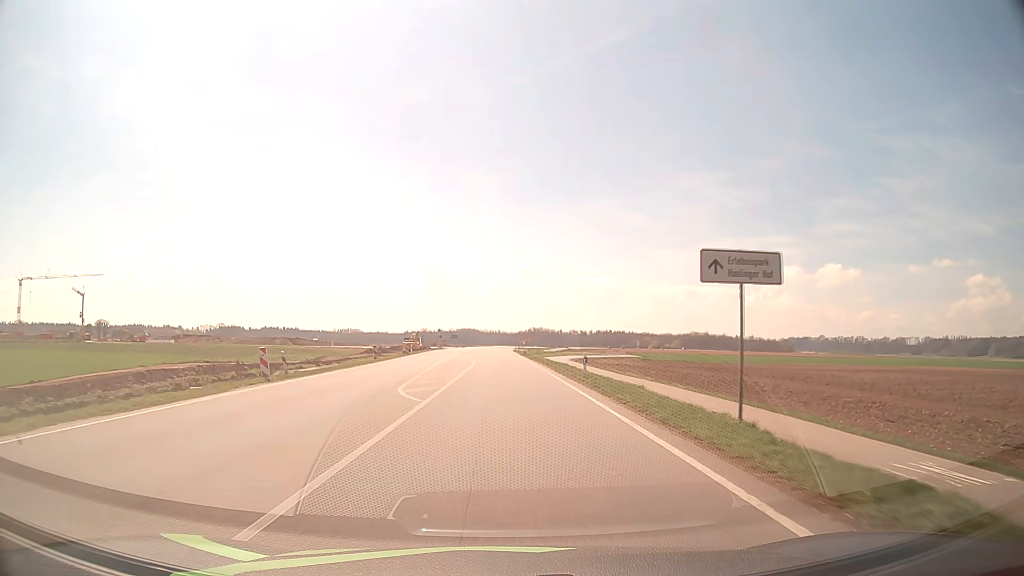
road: primary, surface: asphalt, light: Day
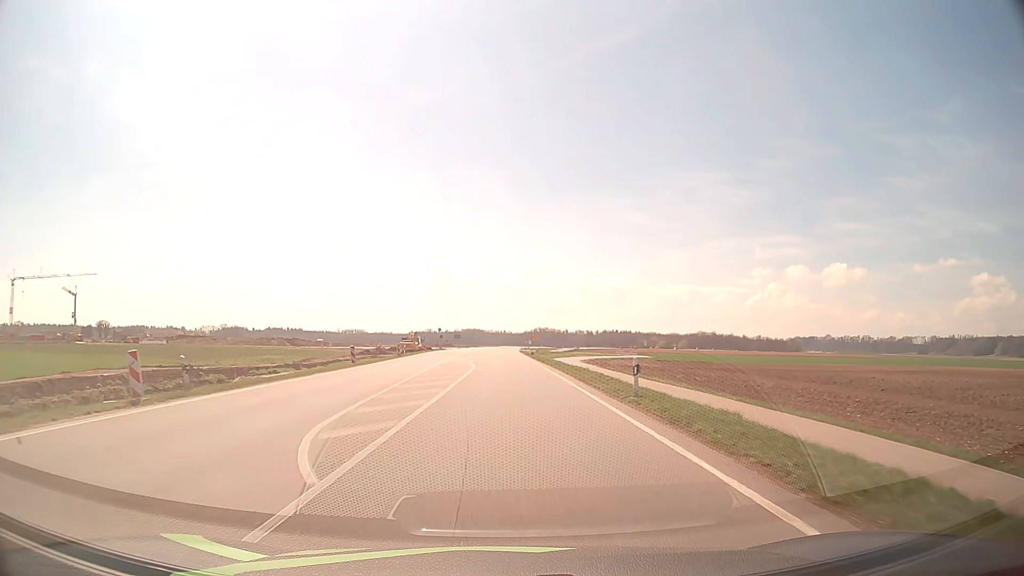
(0.0, +9.1) m; 0°
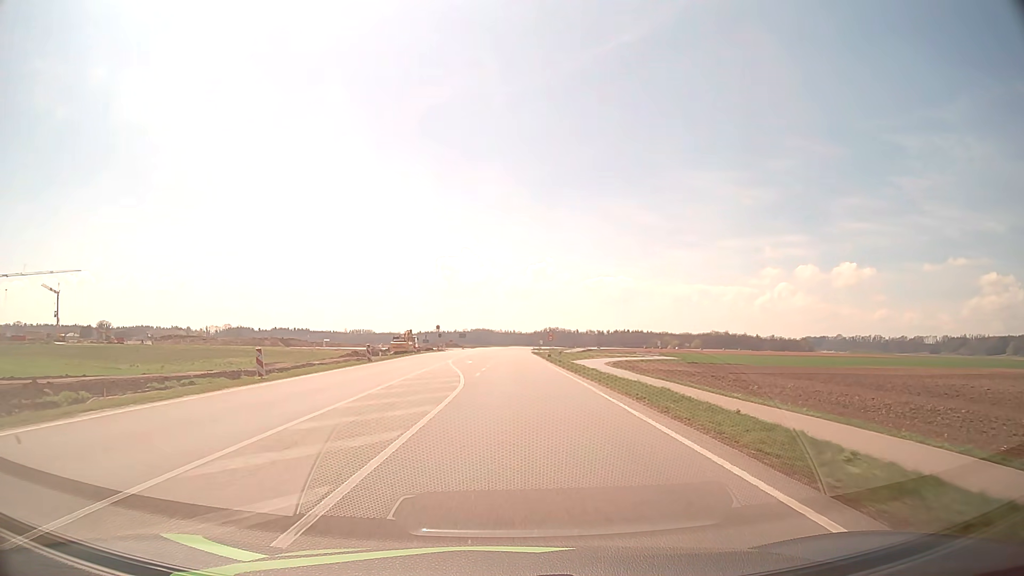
(-0.1, +17.6) m; -1°
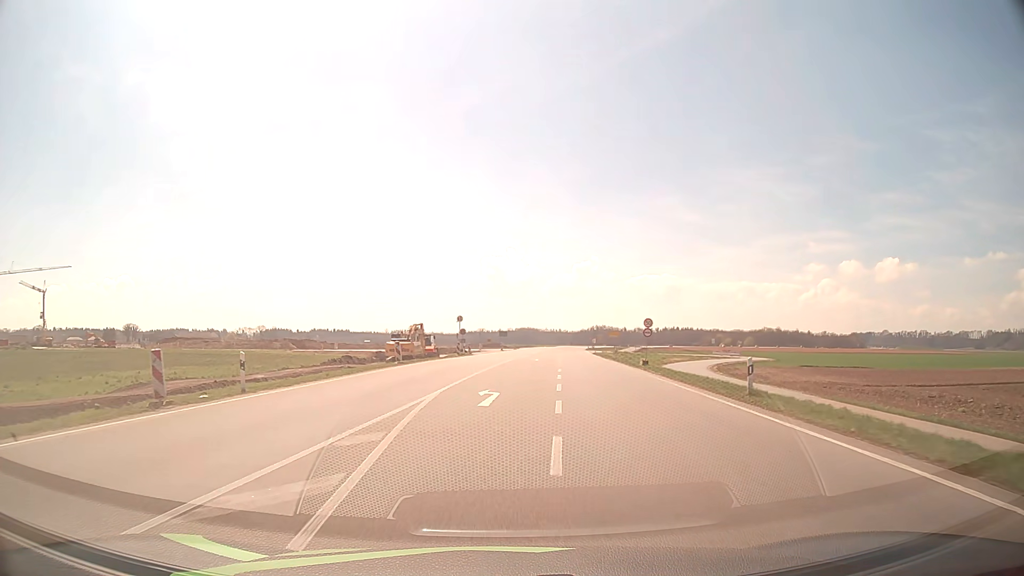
(-1.0, +32.6) m; -4°
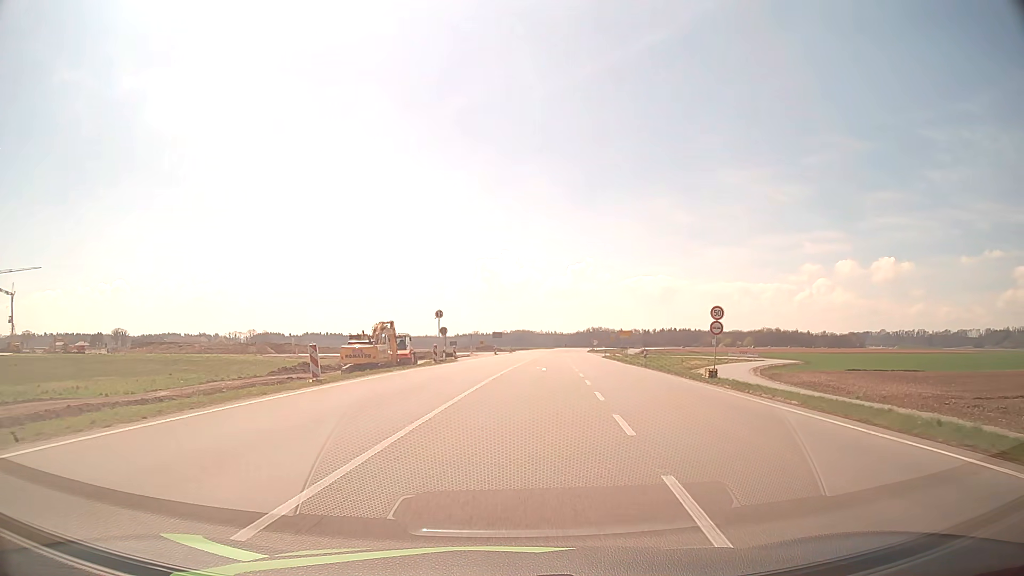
(0.0, +15.1) m; 0°
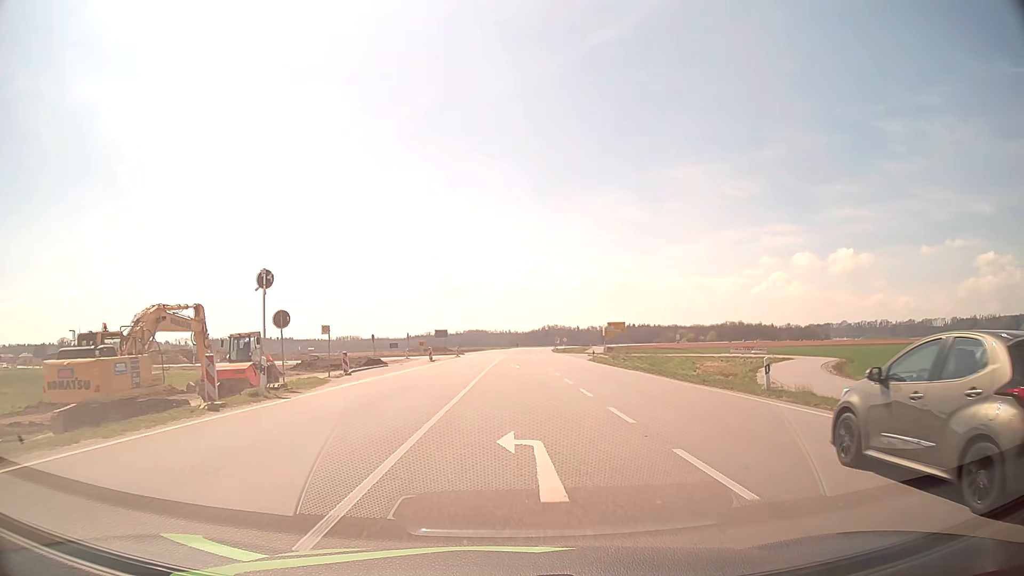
(+1.0, +28.3) m; +4°
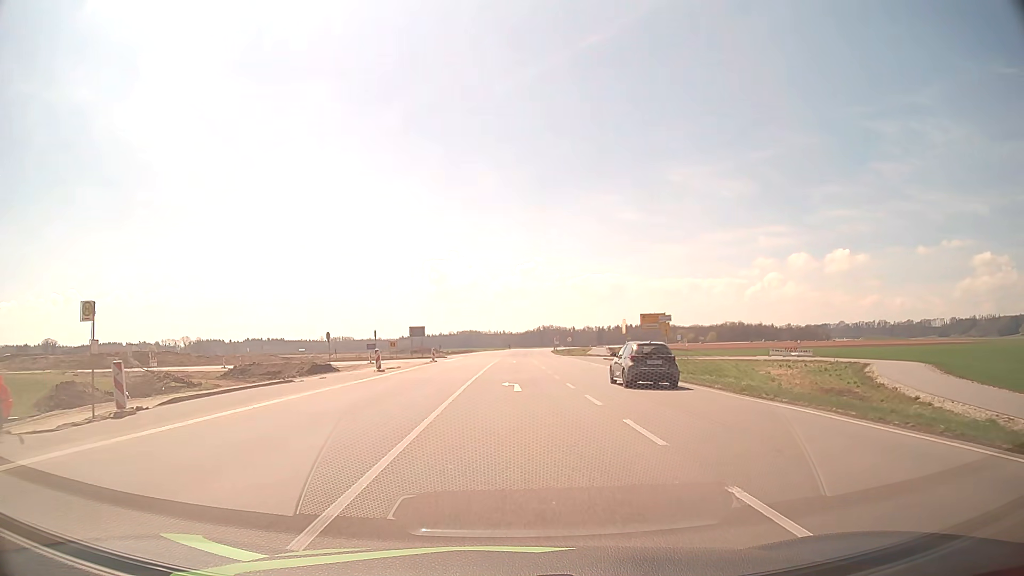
(+0.1, +20.7) m; 0°
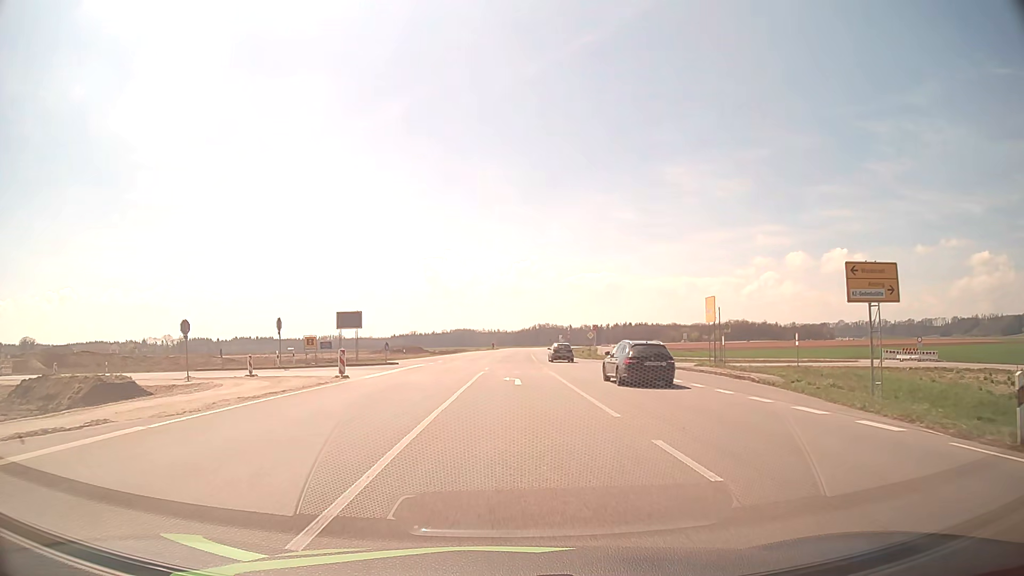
(+0.1, +32.6) m; +1°
